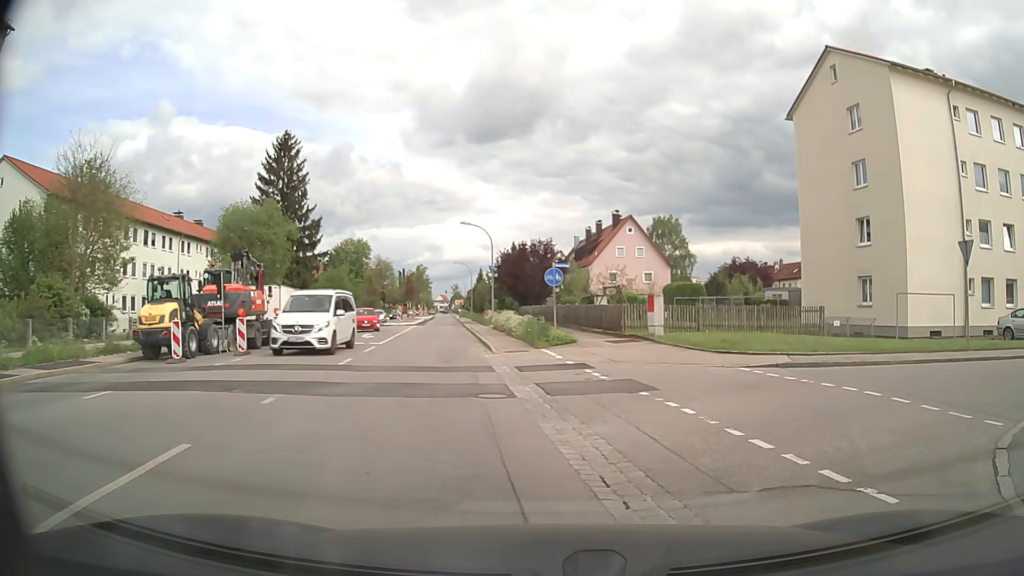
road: secondary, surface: asphalt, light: Day
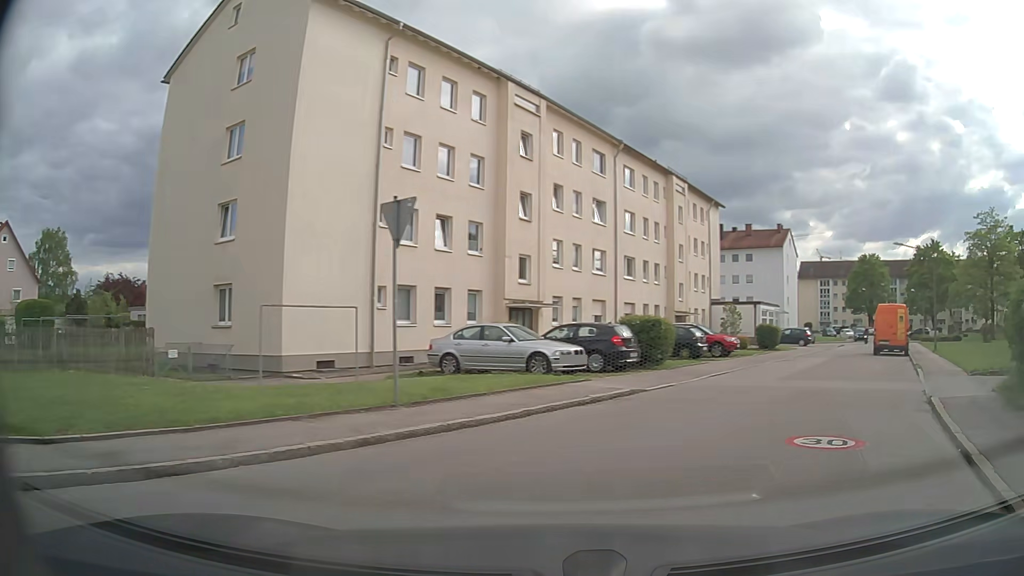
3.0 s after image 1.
(+3.8, +8.9) m; +51°
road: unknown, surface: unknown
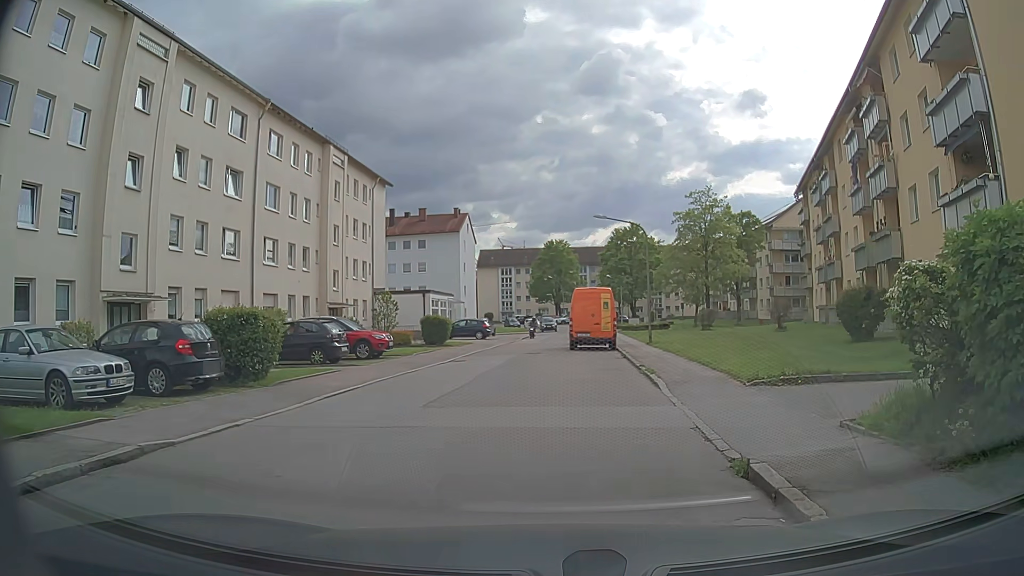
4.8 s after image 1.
(+2.1, +6.5) m; +27°
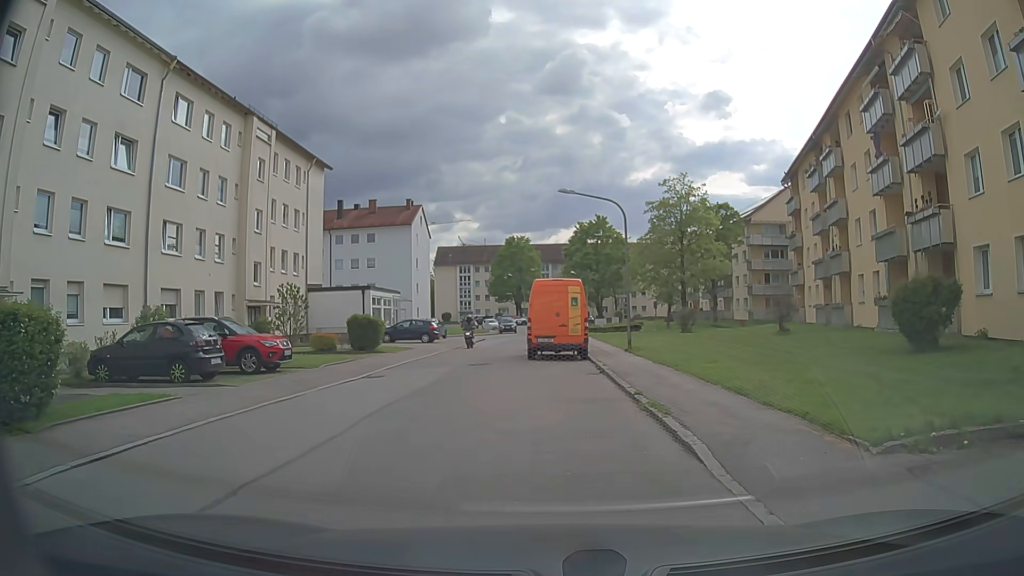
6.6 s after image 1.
(+0.4, +6.4) m; +5°
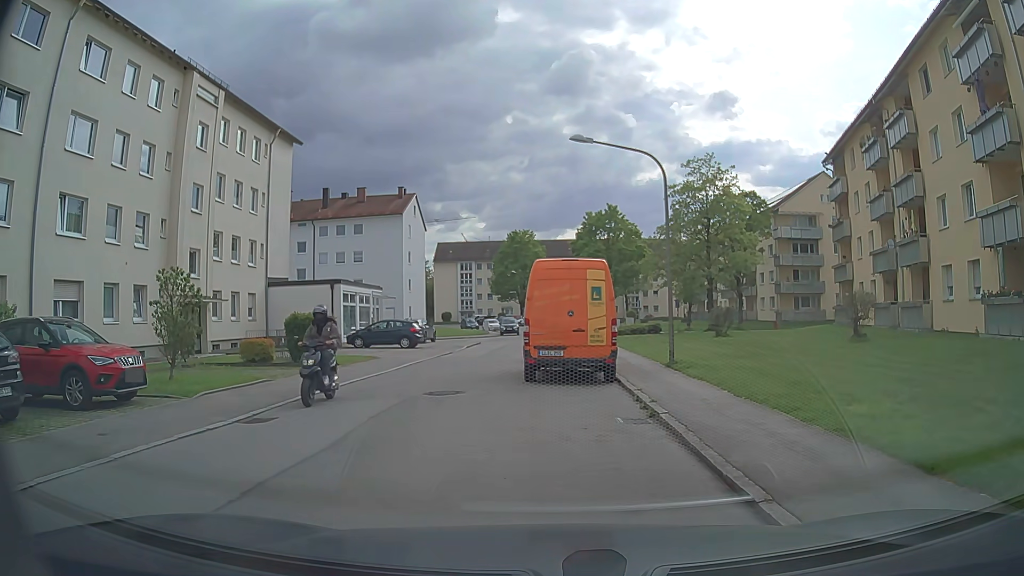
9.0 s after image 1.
(-0.1, +7.6) m; -1°
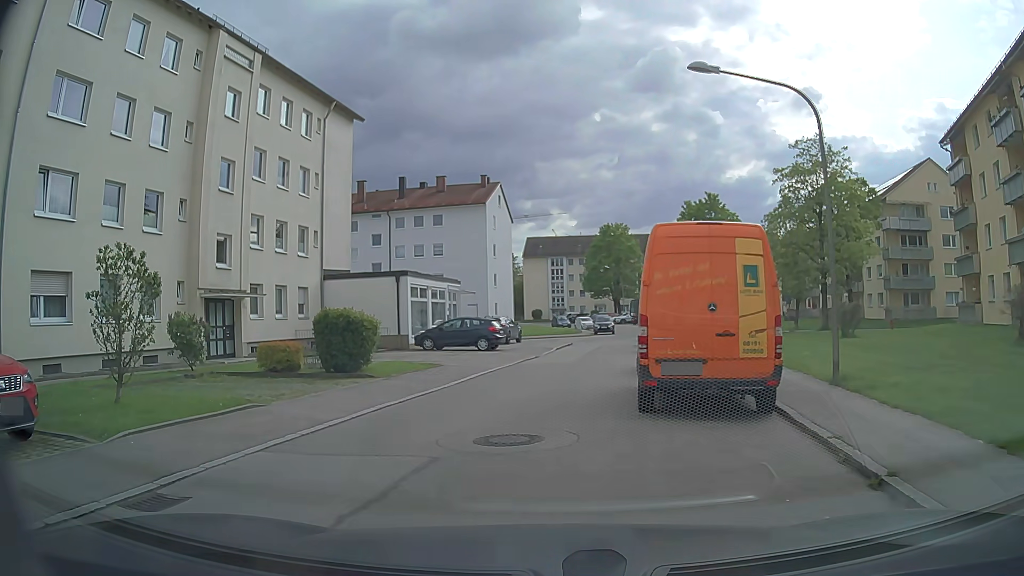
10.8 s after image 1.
(-0.1, +5.2) m; -5°
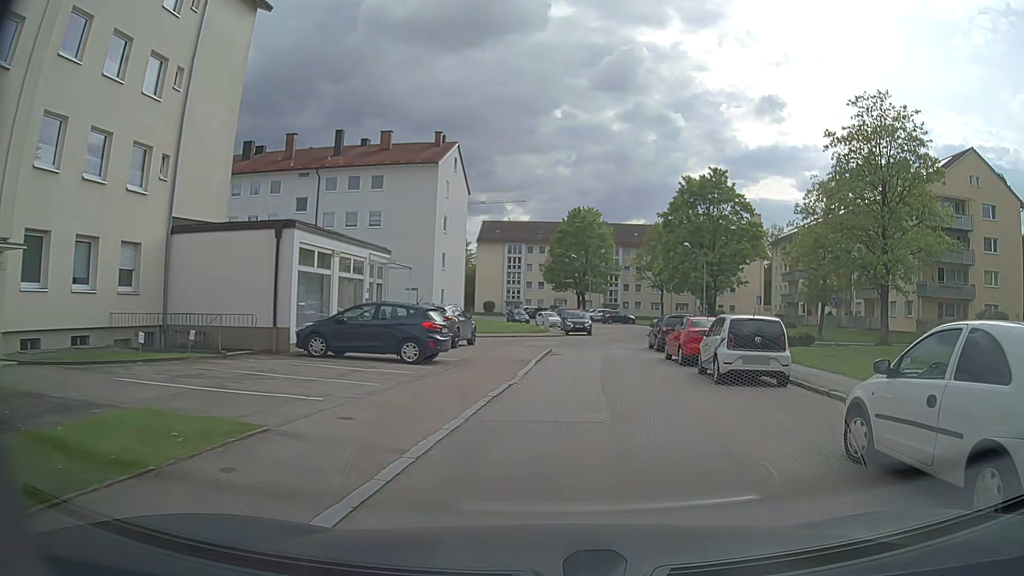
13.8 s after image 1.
(-1.2, +13.1) m; +2°
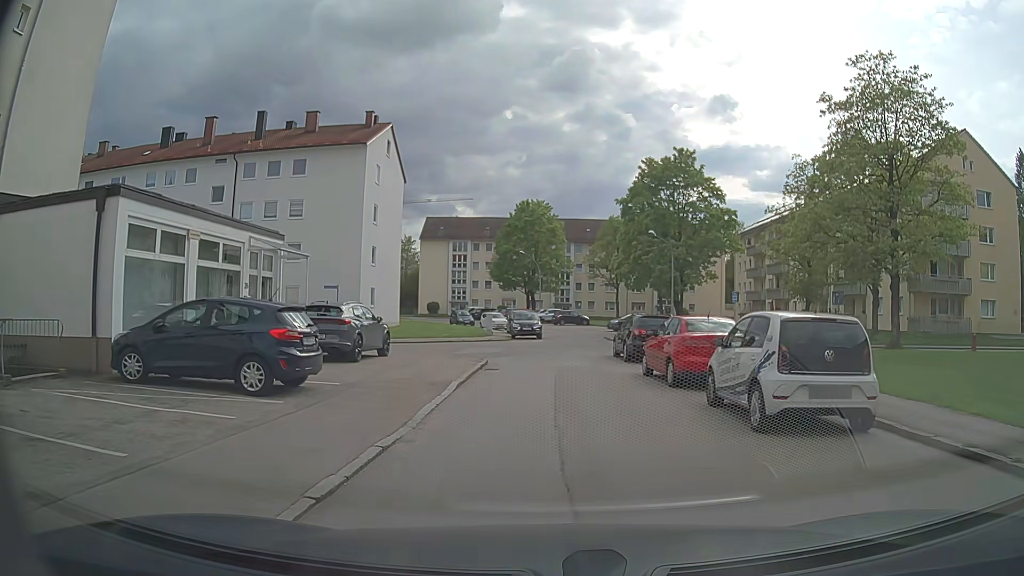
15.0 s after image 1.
(+0.3, +6.2) m; +4°
